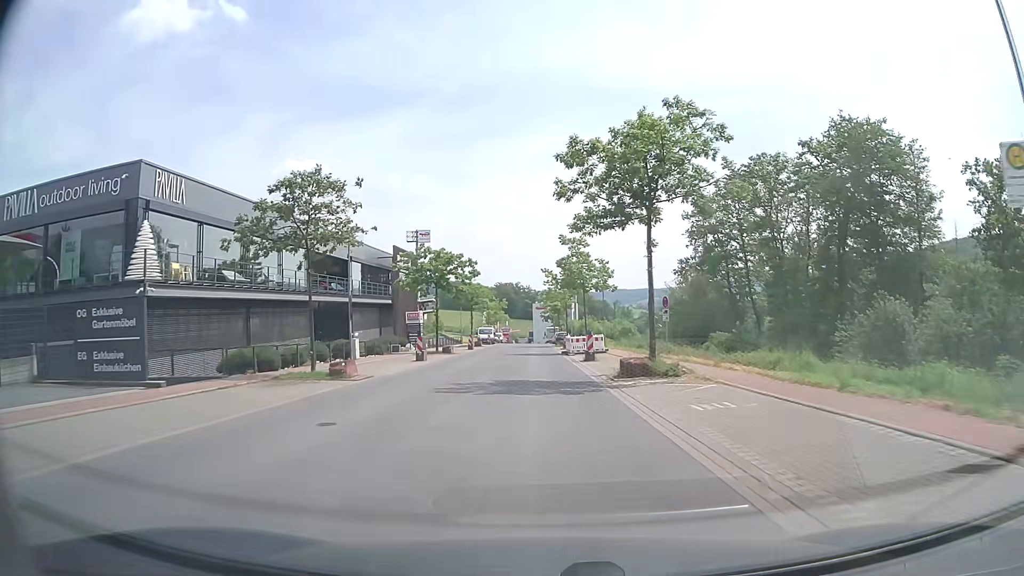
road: unclassified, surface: asphalt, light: Day
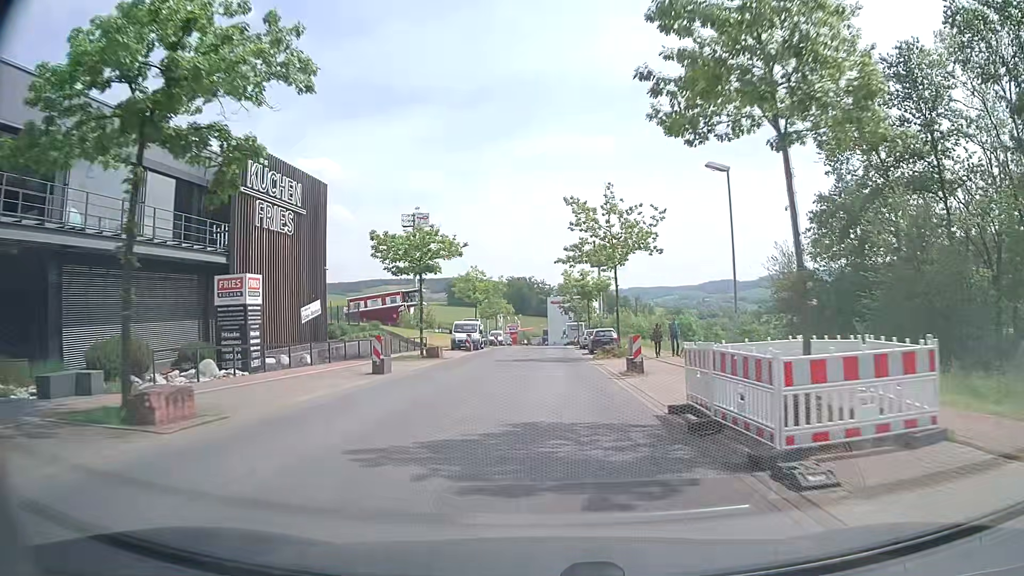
(-0.3, +36.1) m; -1°
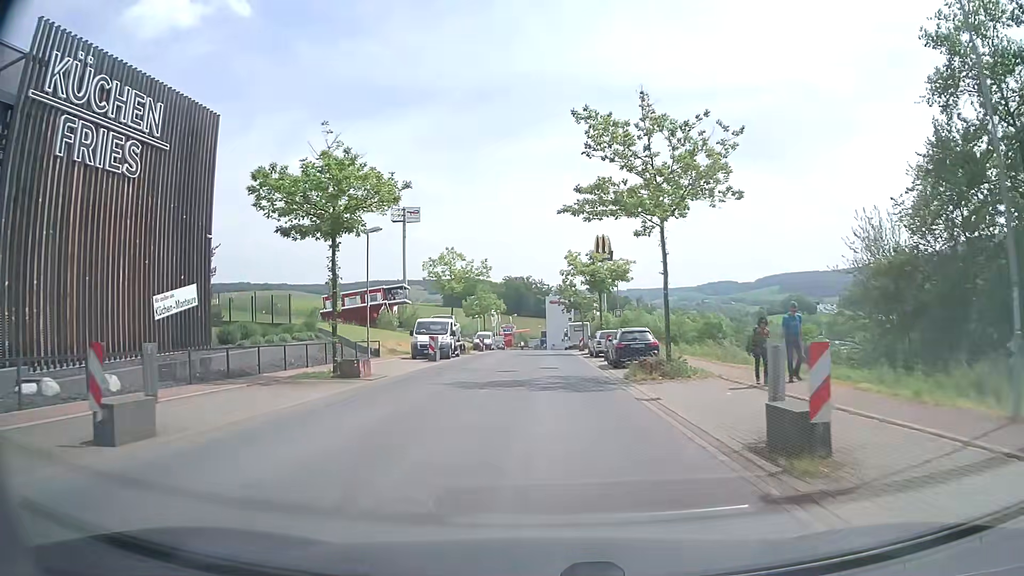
(0.0, +14.1) m; 0°
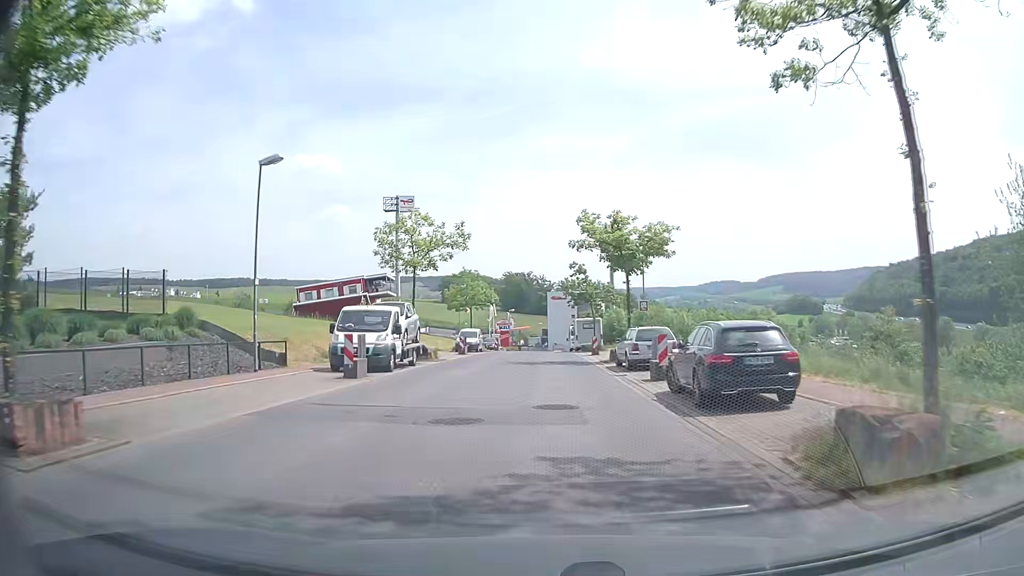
(-0.2, +13.9) m; -1°
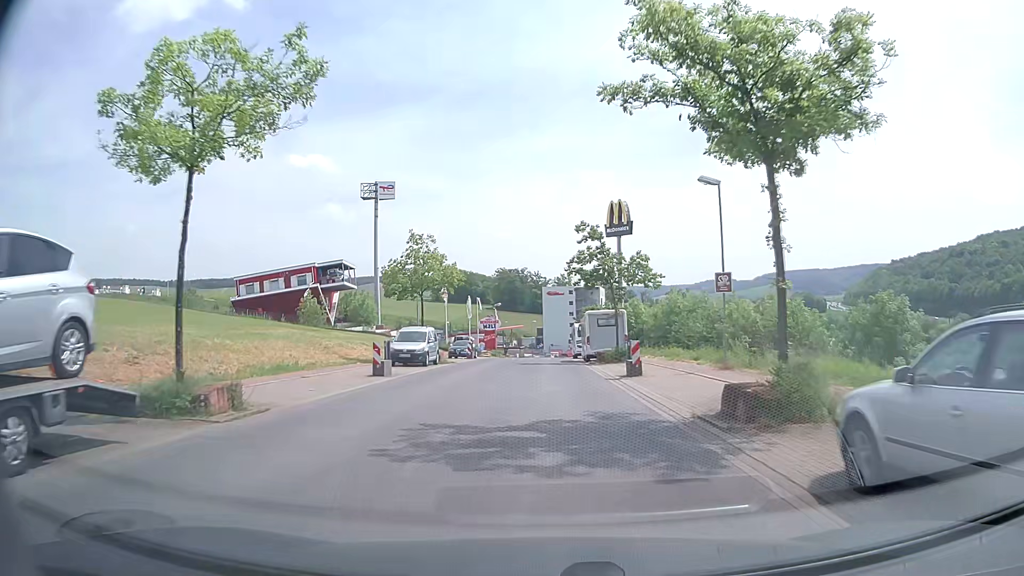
(+0.1, +20.5) m; 0°
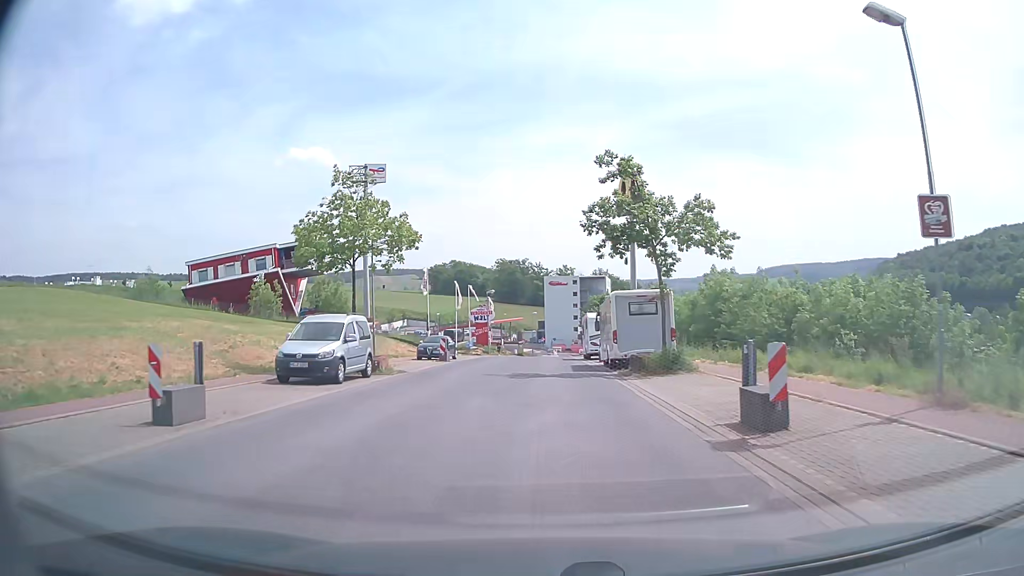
(0.0, +13.3) m; 0°
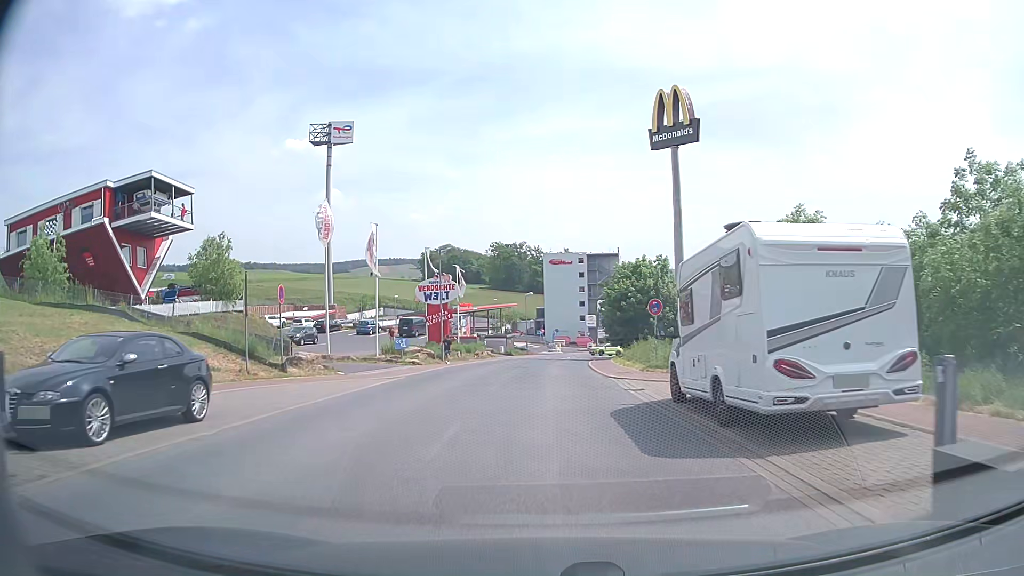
(-0.1, +30.6) m; 0°
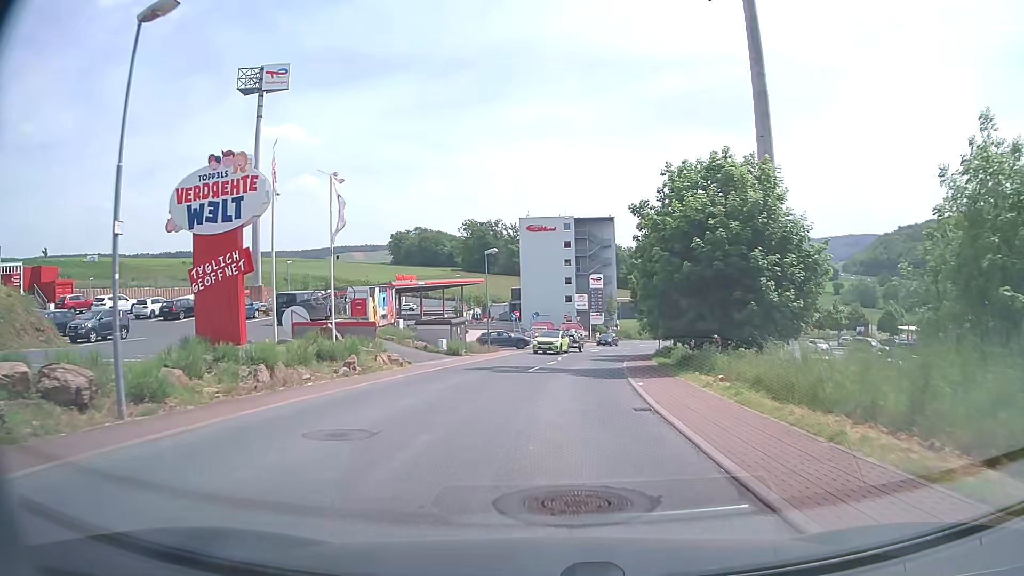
(+0.4, +28.4) m; +2°
(0, +10) (+1, +20) (+1, +30) (+3, +40) (+5, +50) (+7, +59) (+10, +69) (+13, +78) (+17, +88) (+21, +97) m
